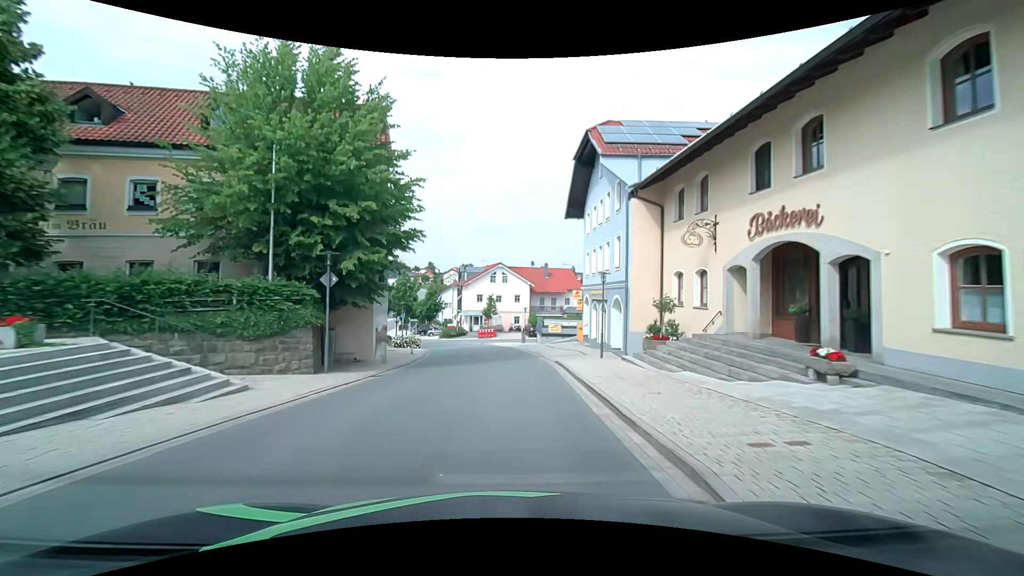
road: tertiary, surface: asphalt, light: Day
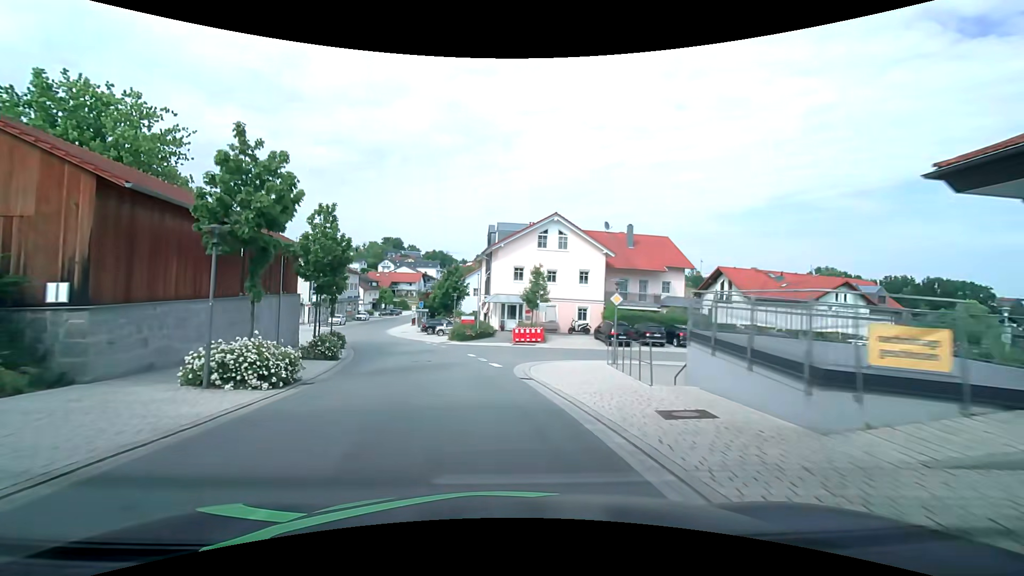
(-0.3, +30.5) m; -5°
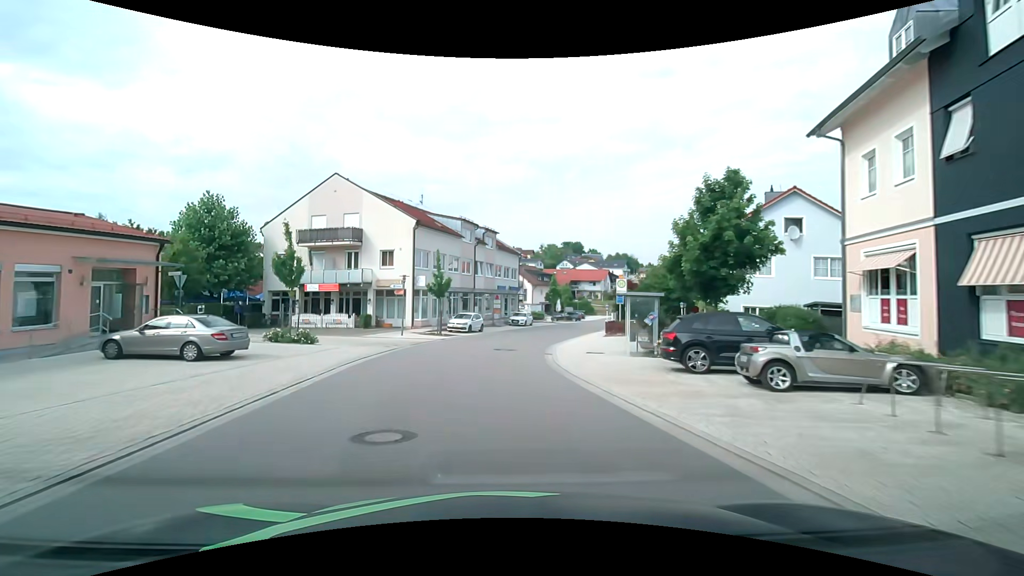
(-7.2, +37.0) m; -21°
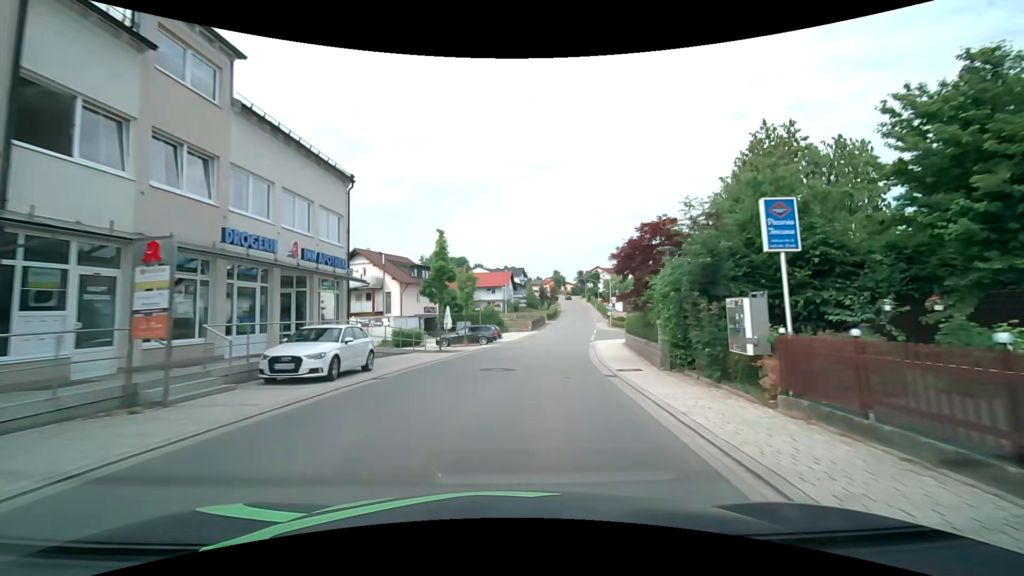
(+3.0, +37.6) m; +13°
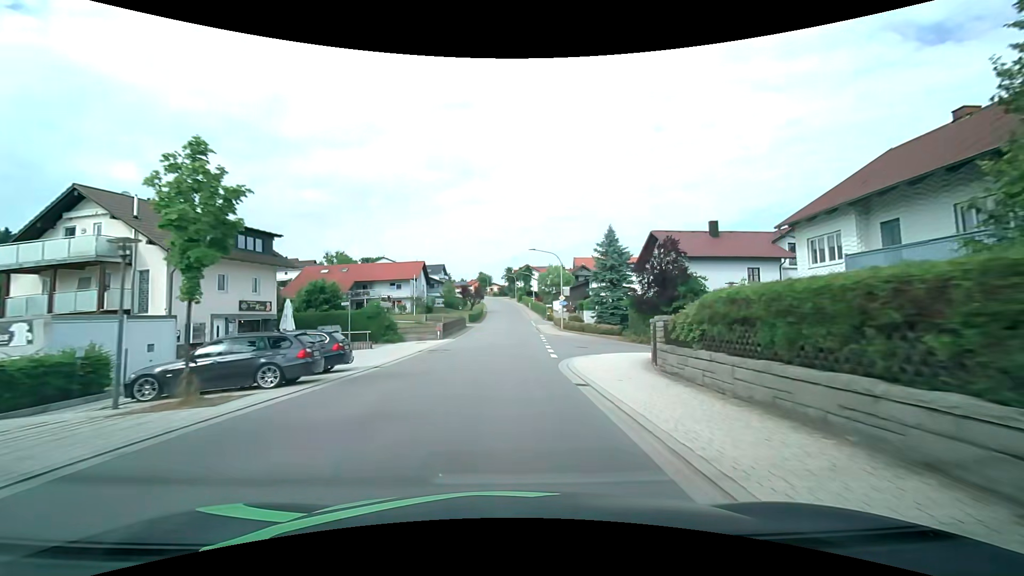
(+2.0, +22.5) m; +9°
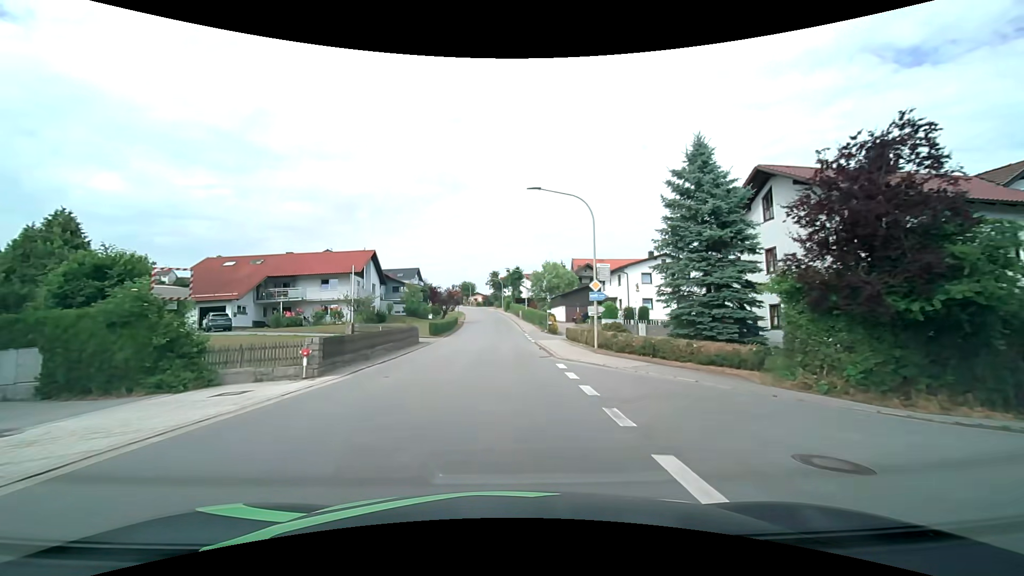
(+0.4, +22.7) m; +2°
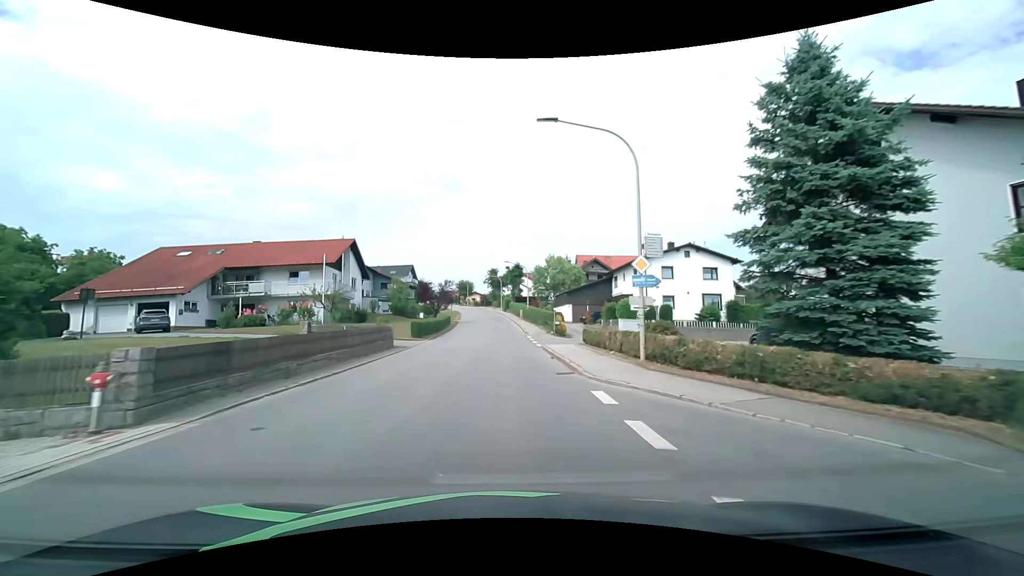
(0.0, +7.5) m; 0°
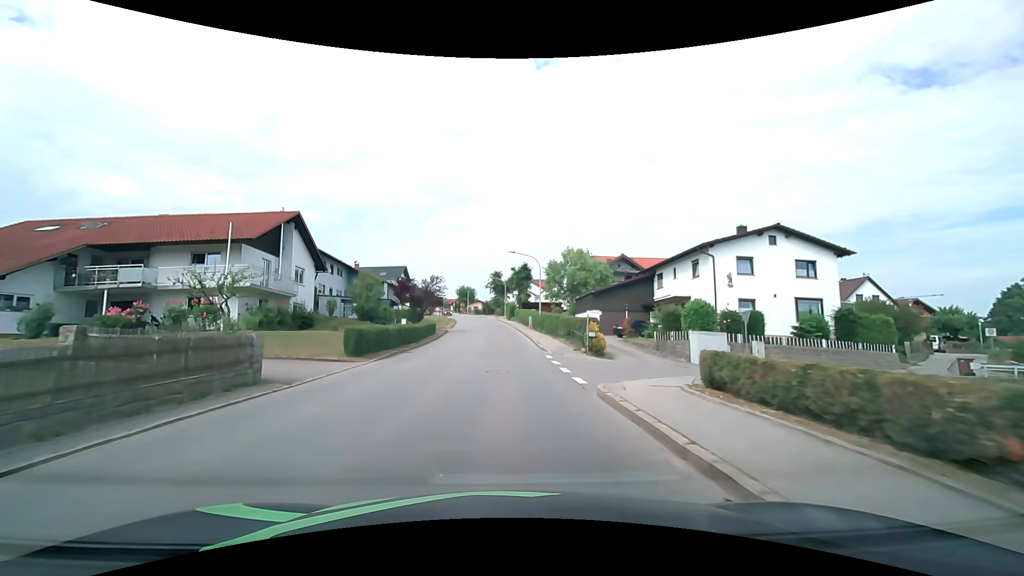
(0.0, +14.9) m; -1°
(0, +10) (0, +20) (0, +30) (0, +40) (0, +50) (-1, +60) (-1, +70) (-2, +80) (-4, +90) (-5, +100) m
